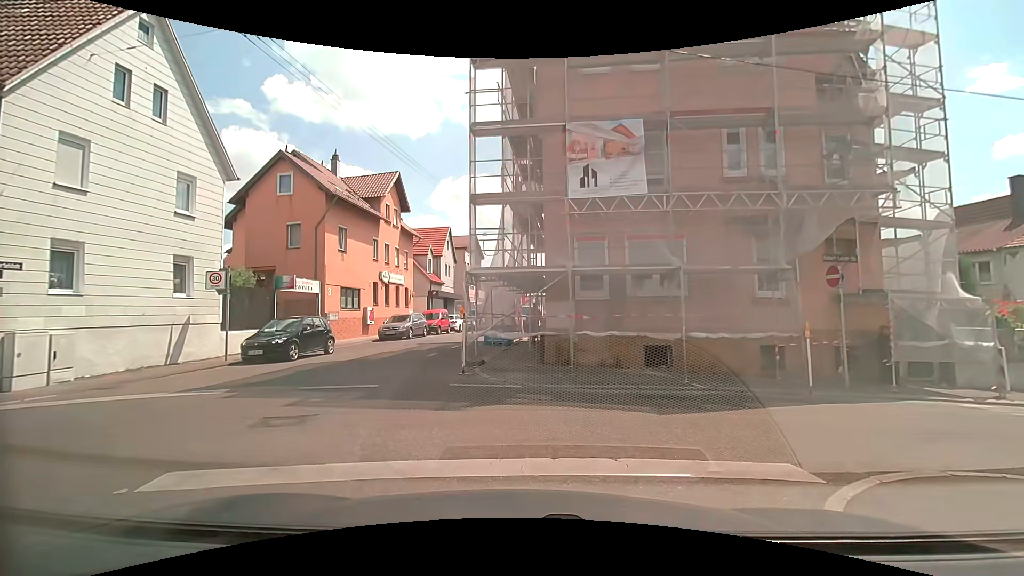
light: Day
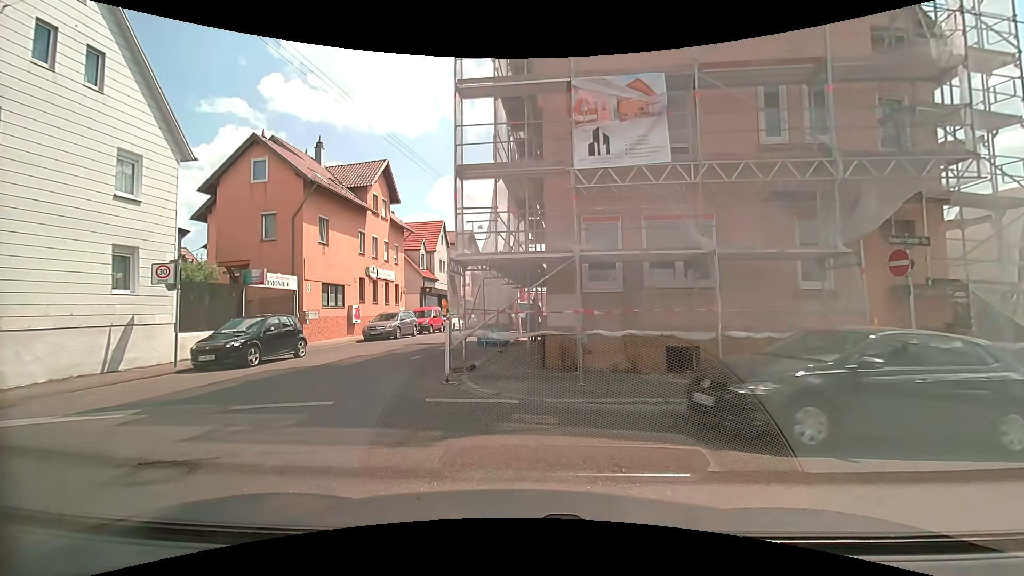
(-0.1, +2.2) m; -1°
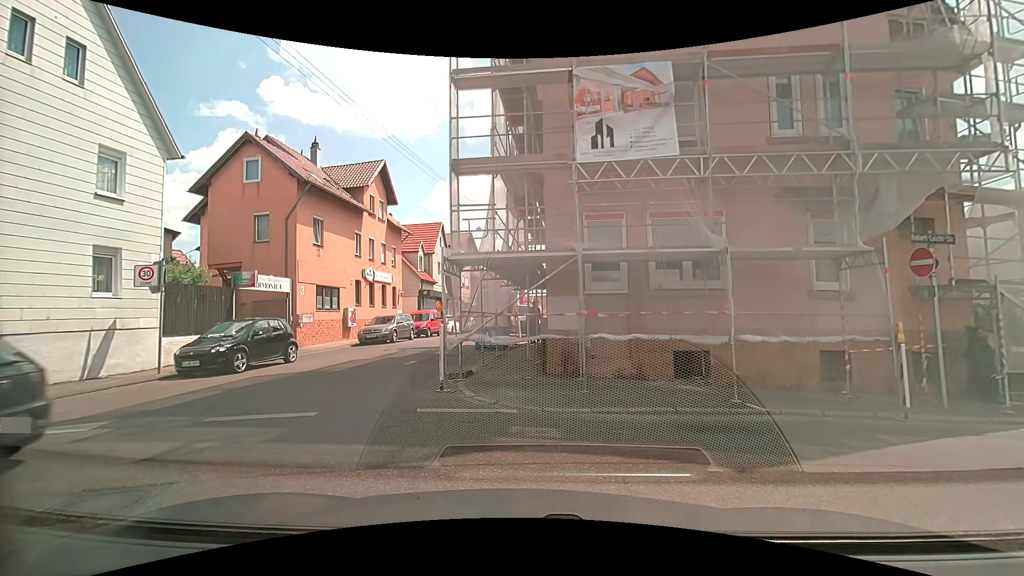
(0.0, +0.6) m; 0°
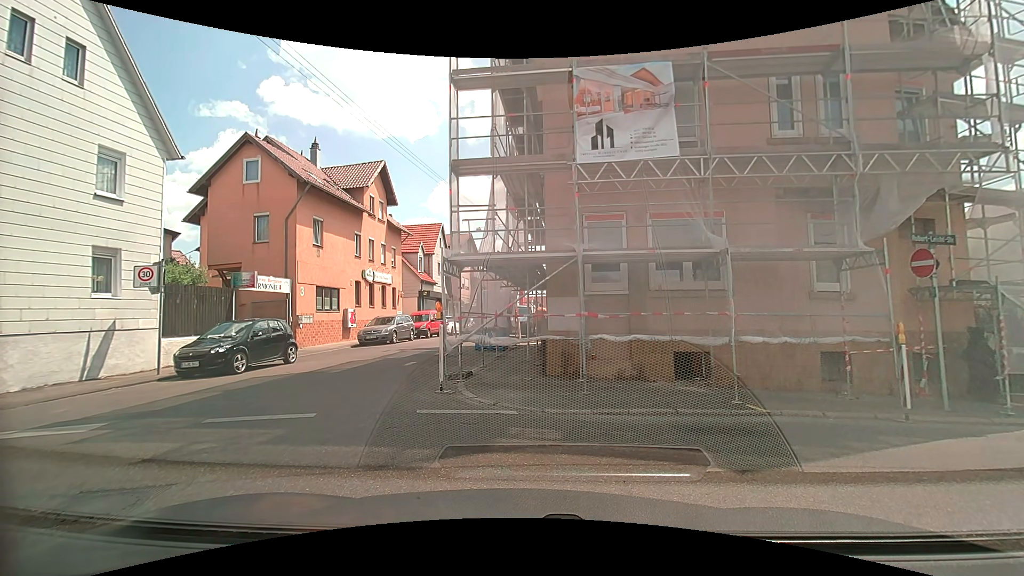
(0.0, +0.1) m; 0°
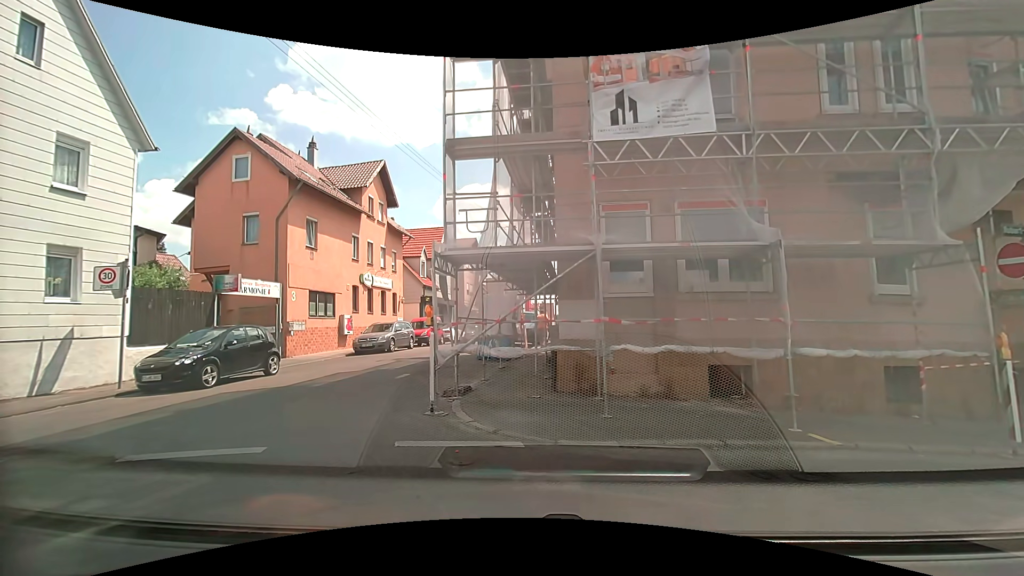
(0.0, +1.6) m; 0°
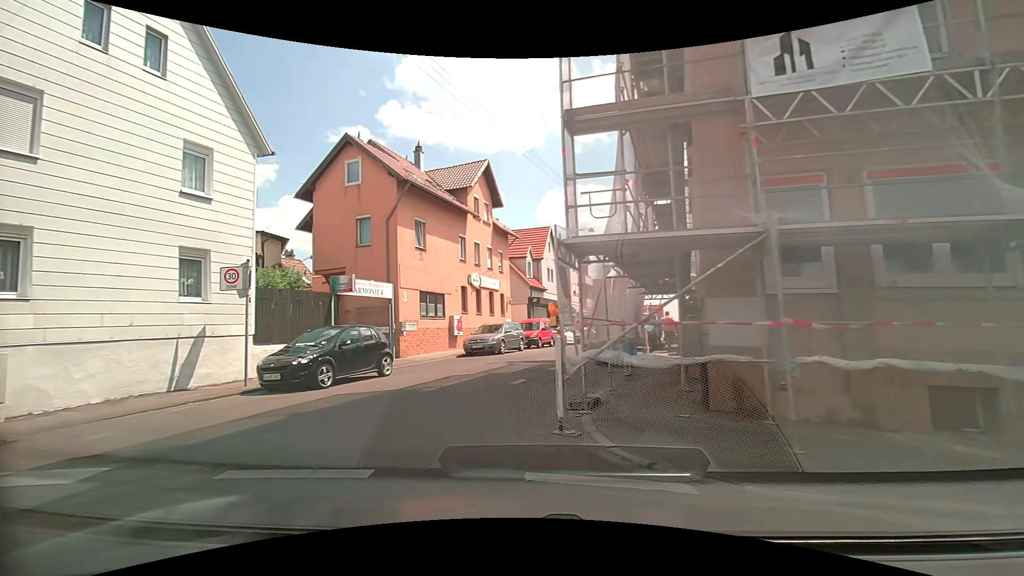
(-0.1, +1.5) m; -11°
